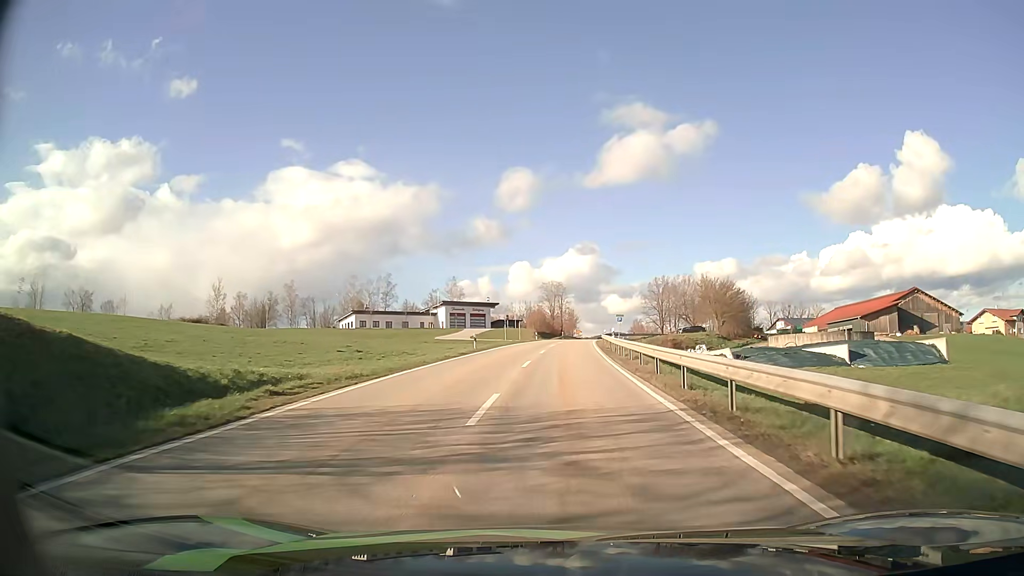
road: secondary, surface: asphalt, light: Day
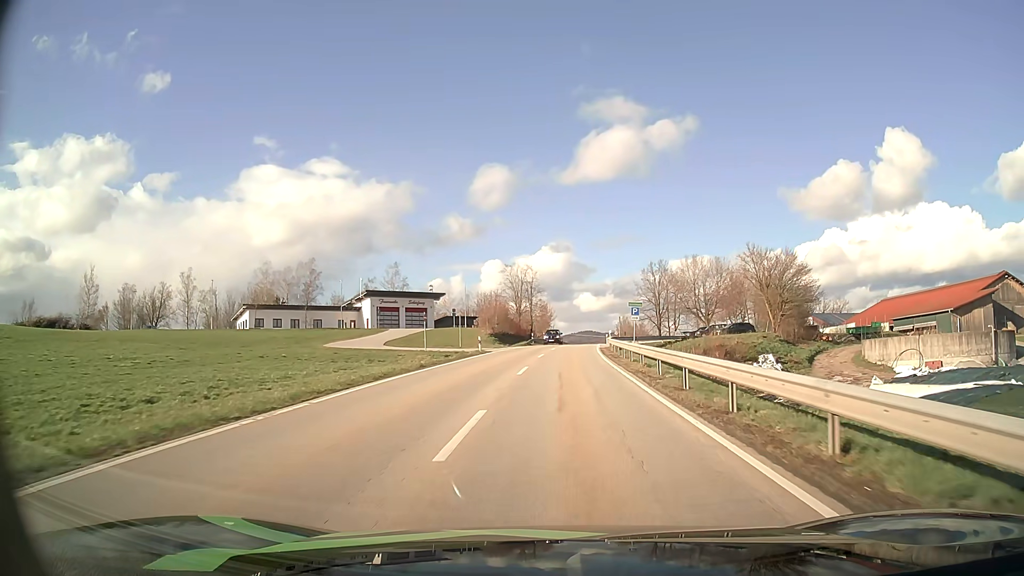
(+1.0, +40.3) m; +2°
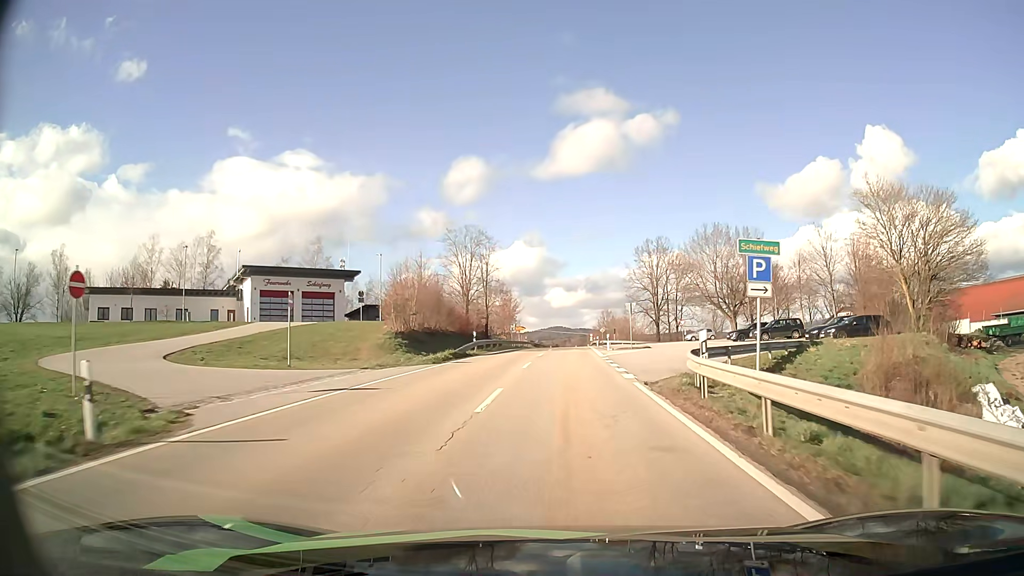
(+0.8, +34.6) m; +3°
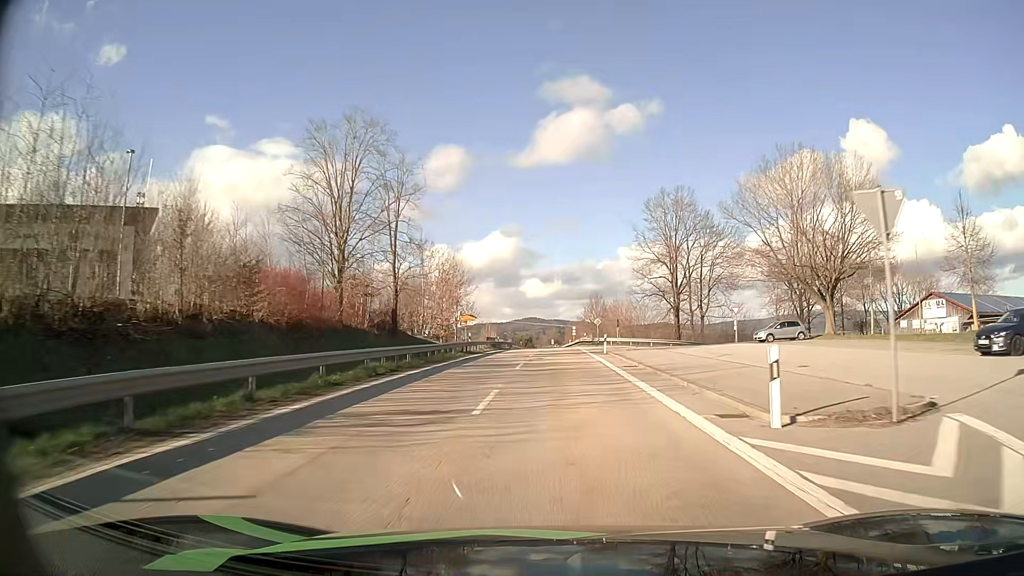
(+0.6, +37.5) m; +2°
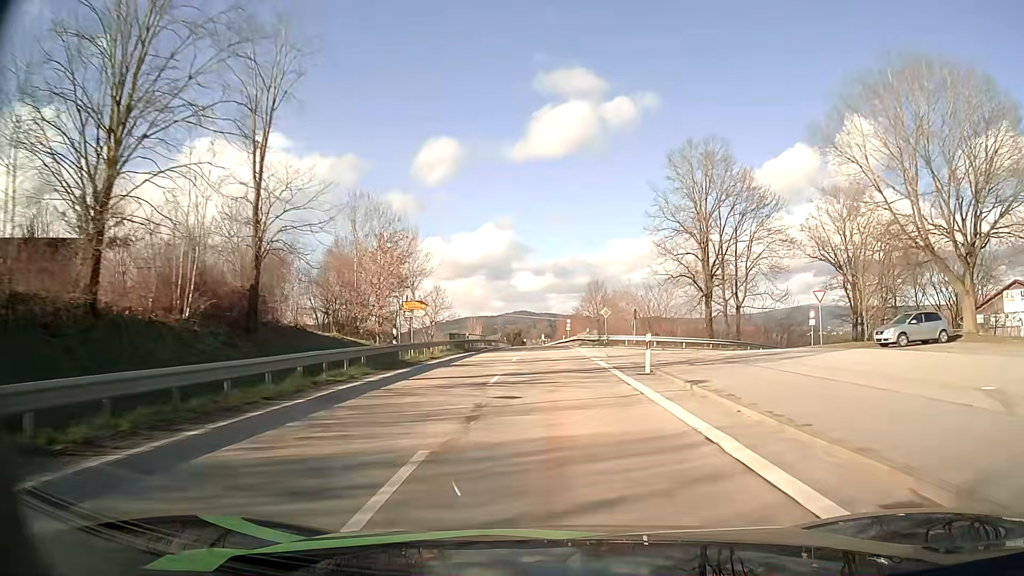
(+0.2, +19.9) m; +1°
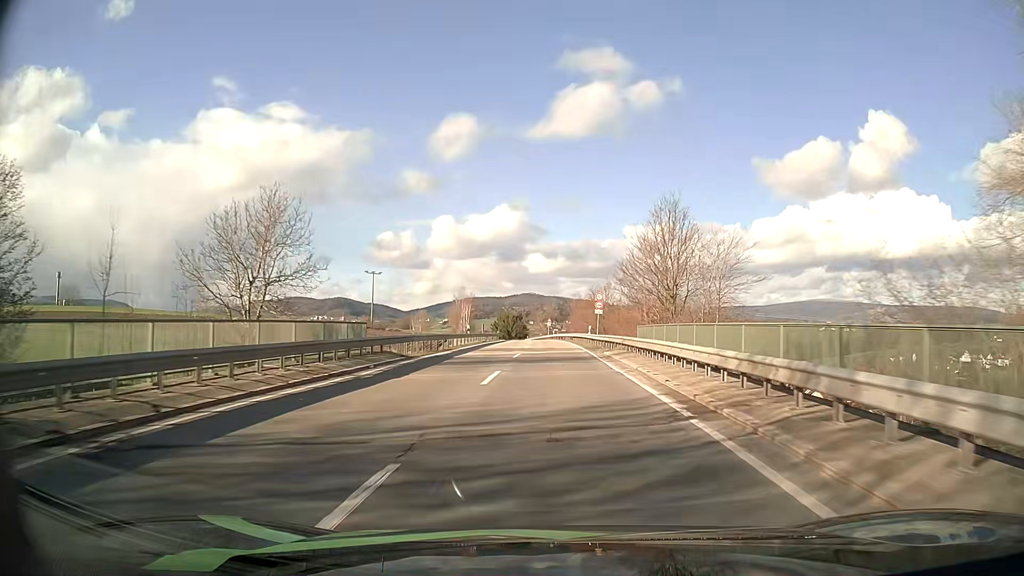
(-0.1, +51.9) m; -1°
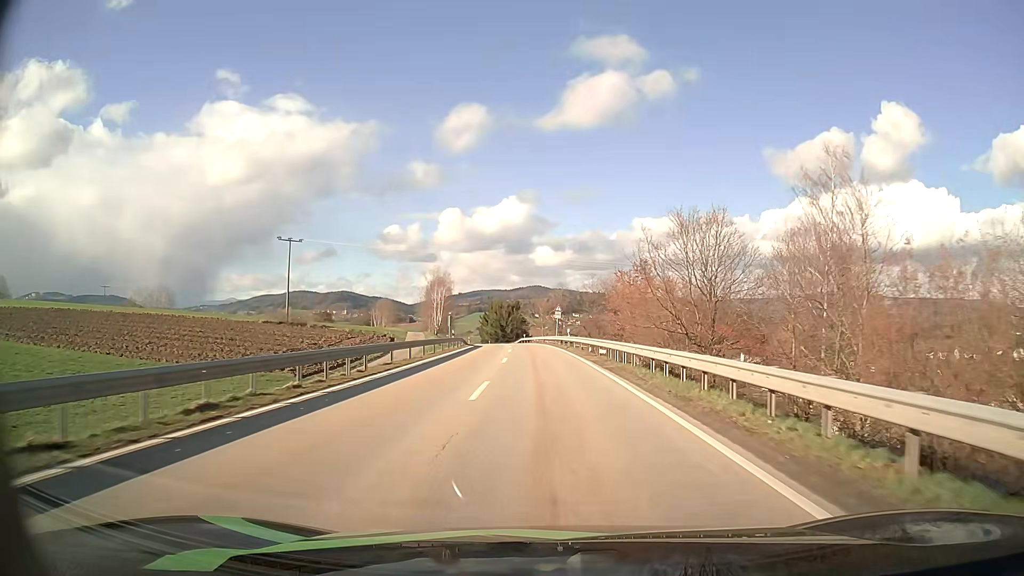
(-0.1, +52.1) m; 0°
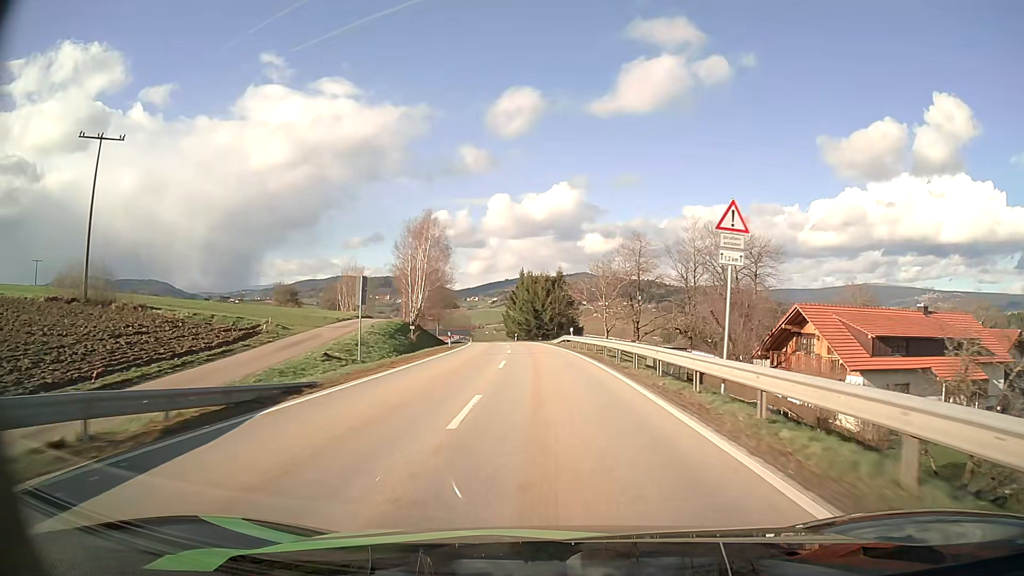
(-1.7, +54.9) m; -4°
(0, +10) (0, +20) (-1, +30) (-1, +40) (-2, +50) (-3, +60) (-4, +70) (-5, +80) (-6, +90) (-8, +100) m
